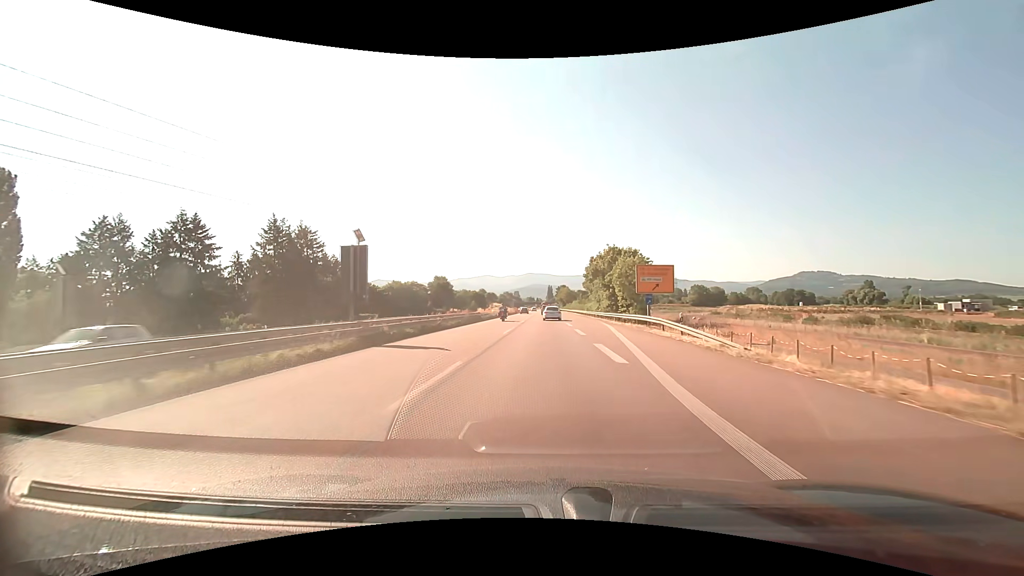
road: trunk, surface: asphalt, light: Day
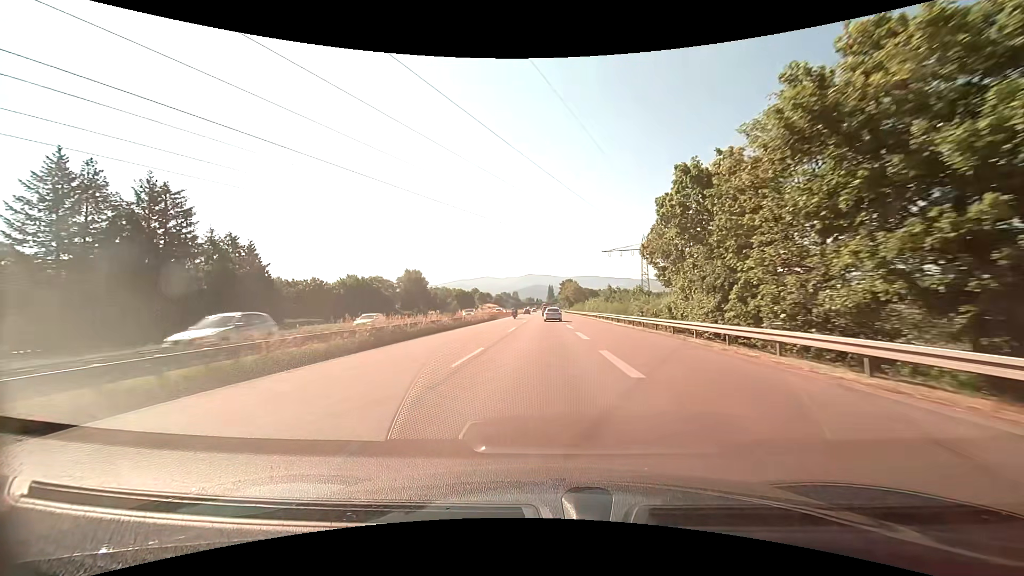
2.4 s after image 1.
(0.0, +50.3) m; 0°
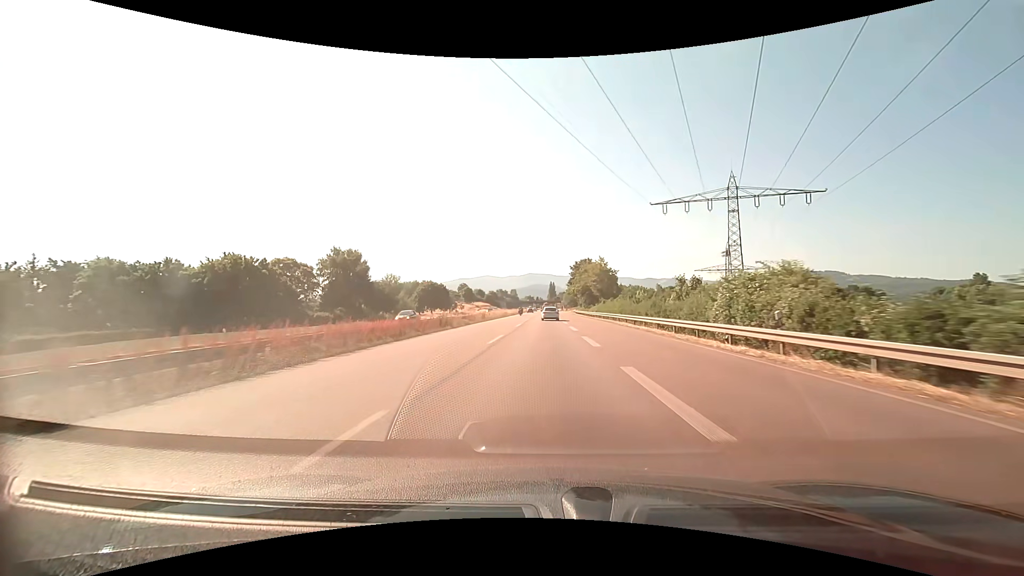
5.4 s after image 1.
(-0.1, +64.6) m; 0°
